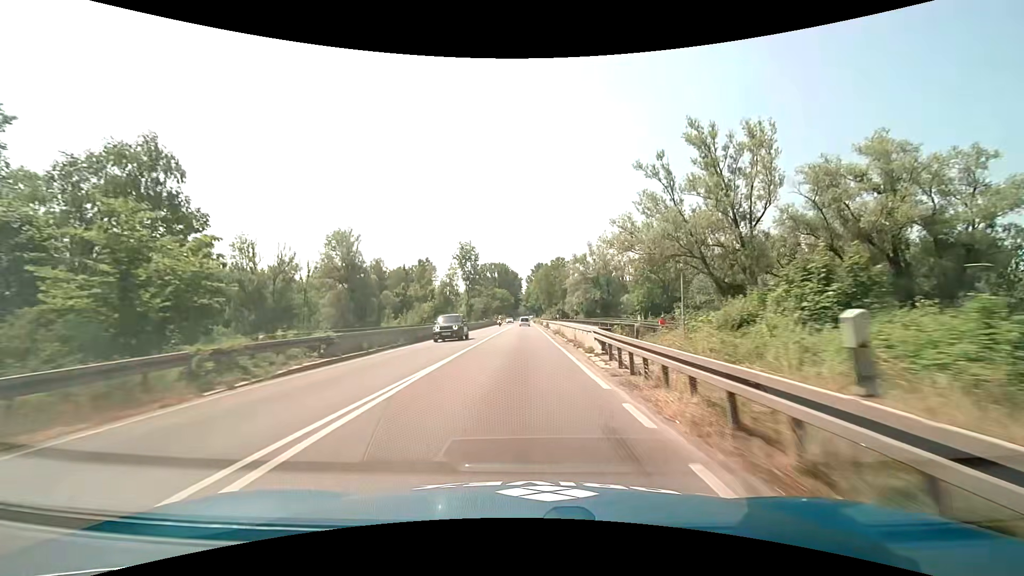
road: primary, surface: asphalt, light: Day
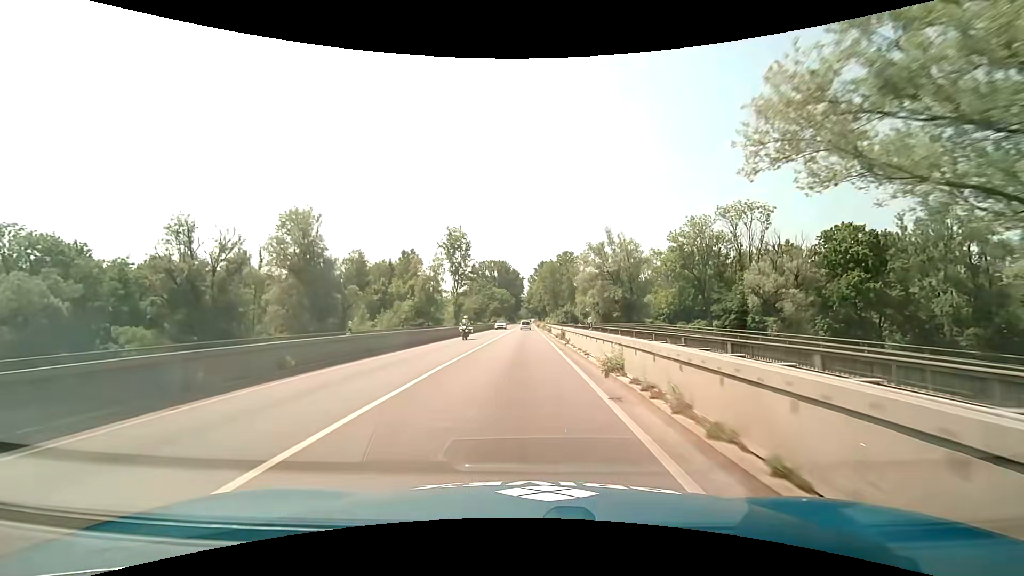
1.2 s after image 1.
(-0.1, +21.5) m; -1°
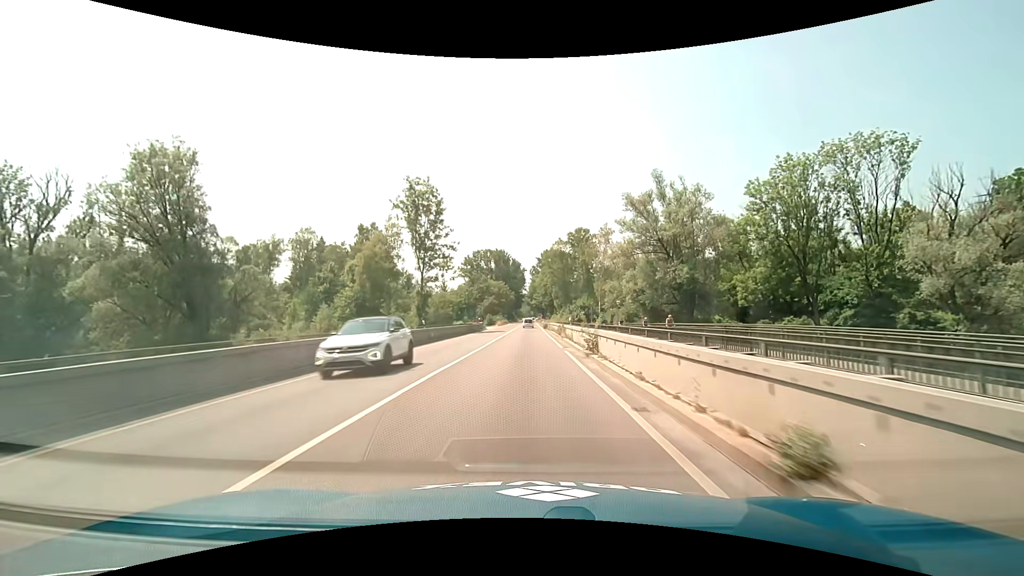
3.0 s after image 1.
(0.0, +32.1) m; 0°
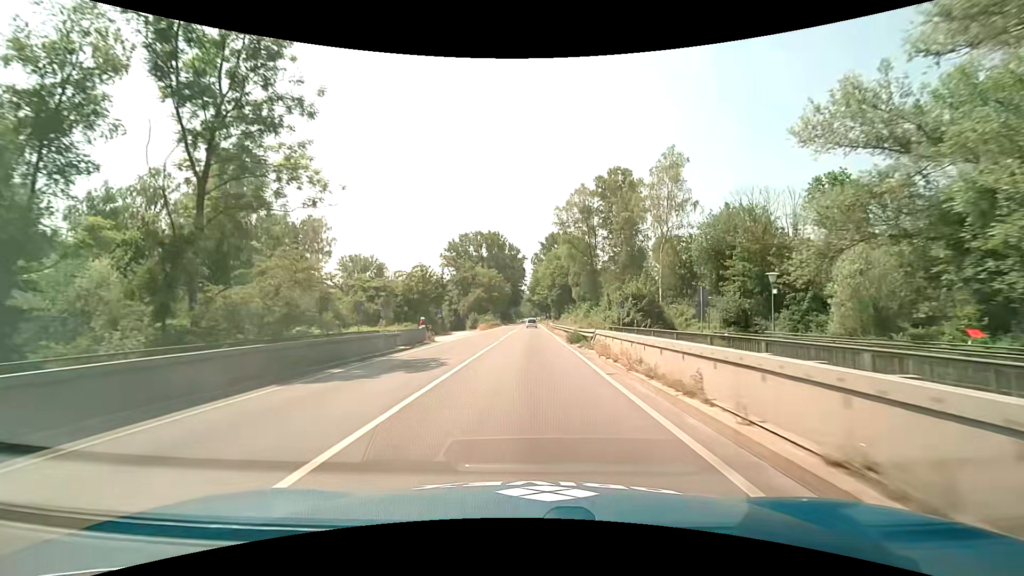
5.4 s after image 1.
(-0.4, +42.5) m; -1°
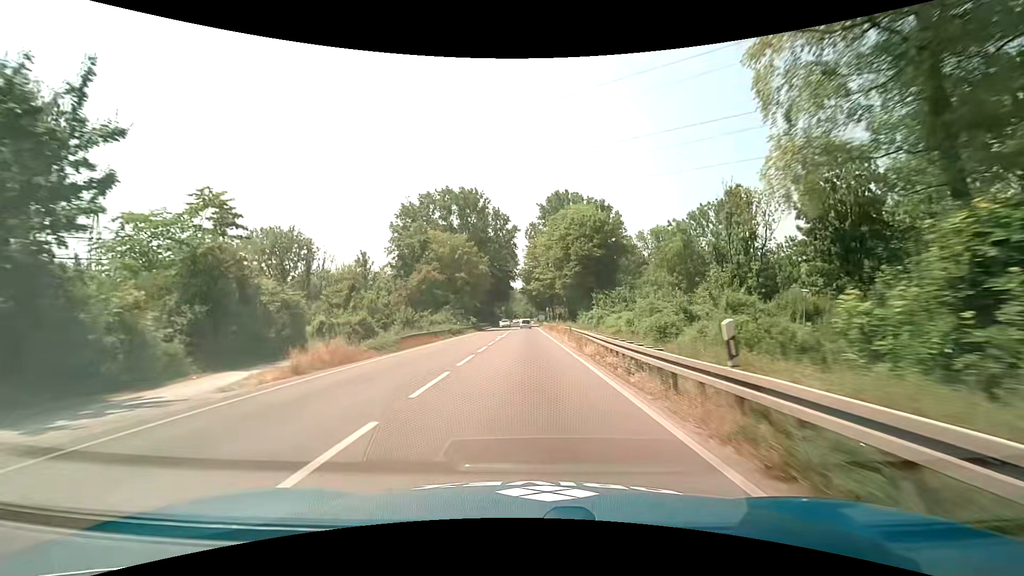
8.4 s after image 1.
(+0.4, +53.1) m; +1°
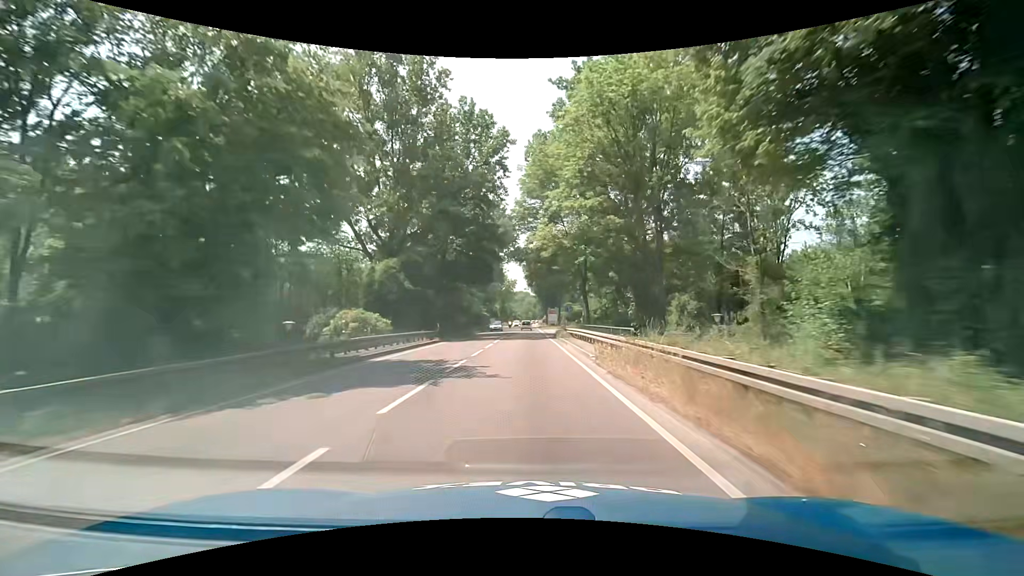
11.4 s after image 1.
(-0.1, +55.3) m; 0°
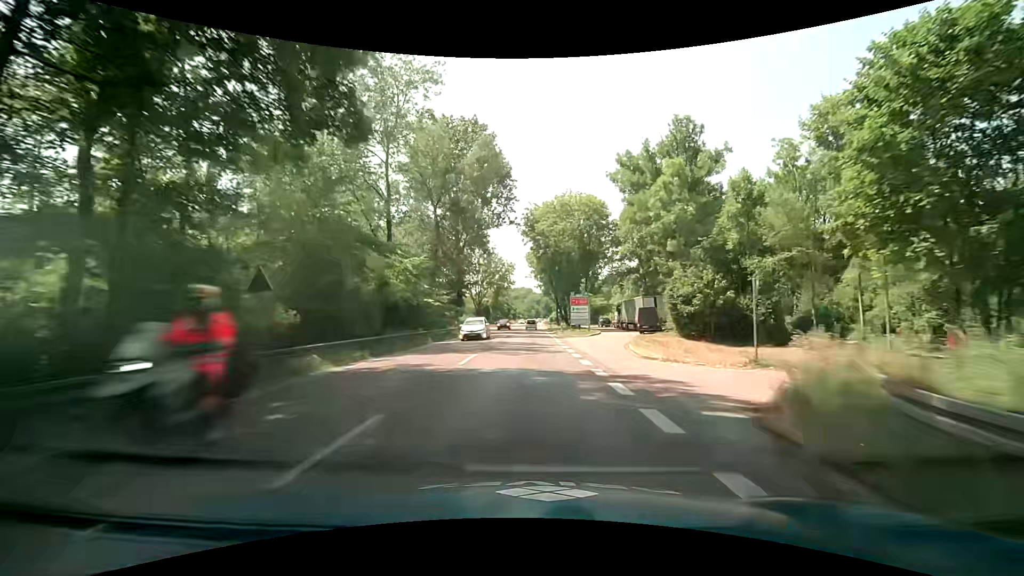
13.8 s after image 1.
(-0.1, +47.2) m; 0°
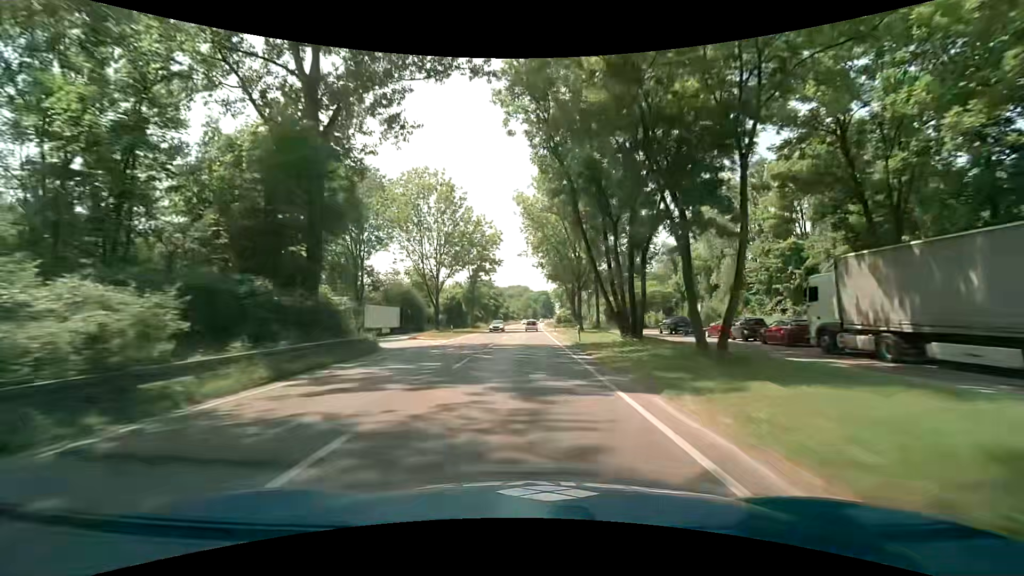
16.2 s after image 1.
(-0.3, +49.2) m; -1°
(0, +10) (0, +20) (0, +30) (0, +40) (0, +50) (0, +60) (+1, +70) (+1, +80) (+1, +90) (+1, +100) m
